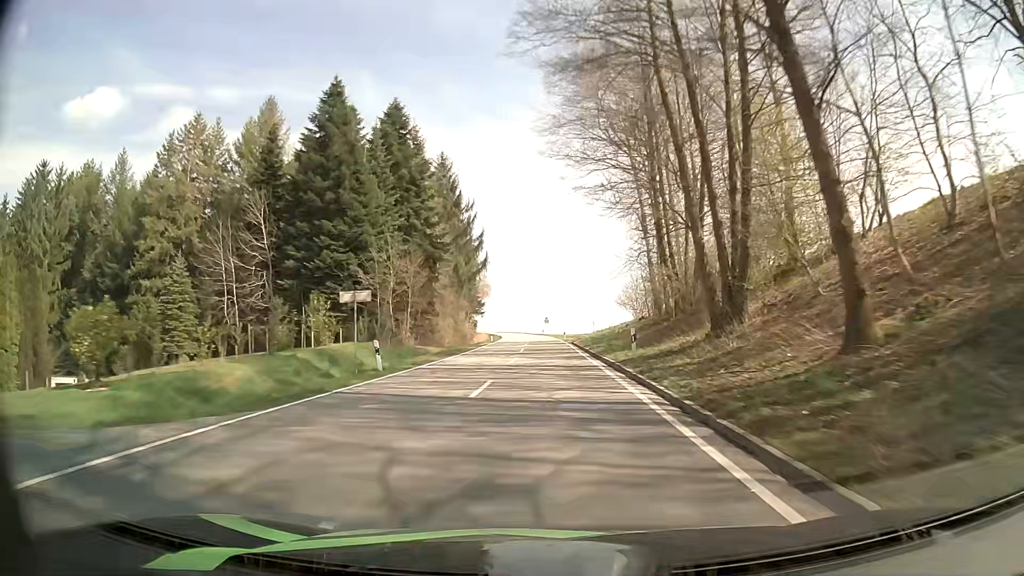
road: tertiary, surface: asphalt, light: Day
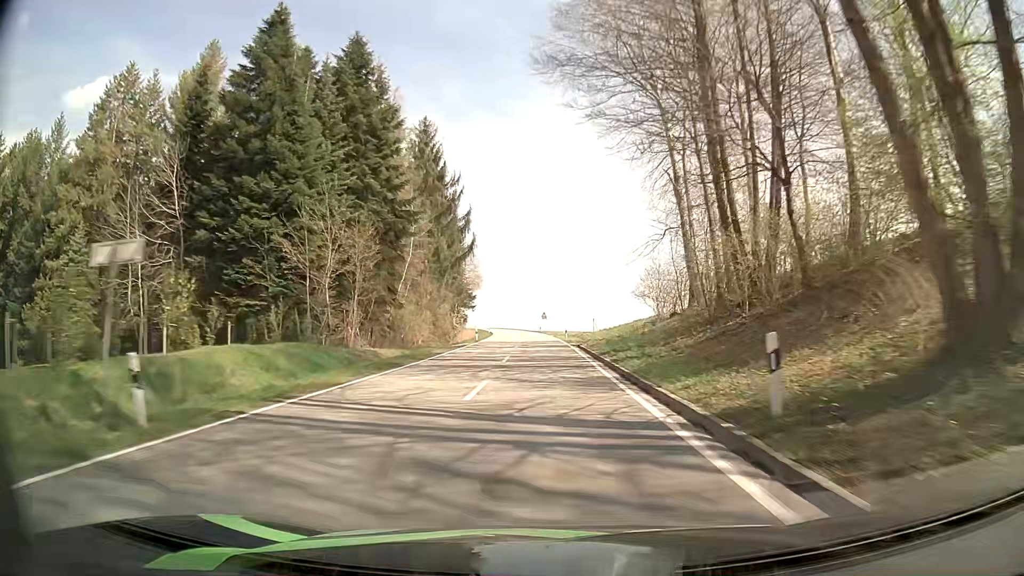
(+0.1, +13.2) m; 0°
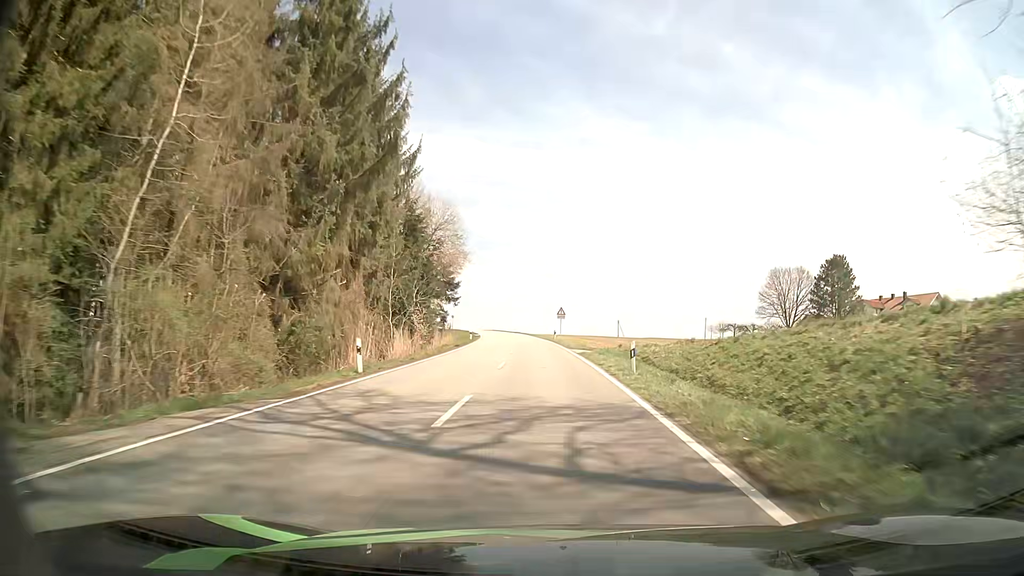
(-0.4, +39.9) m; -1°
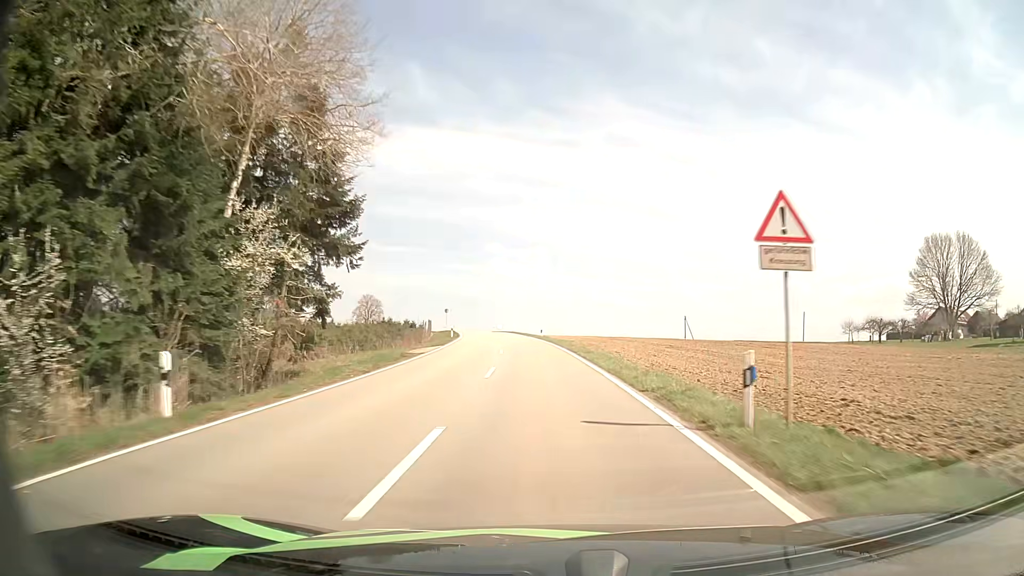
(-1.2, +54.3) m; -3°
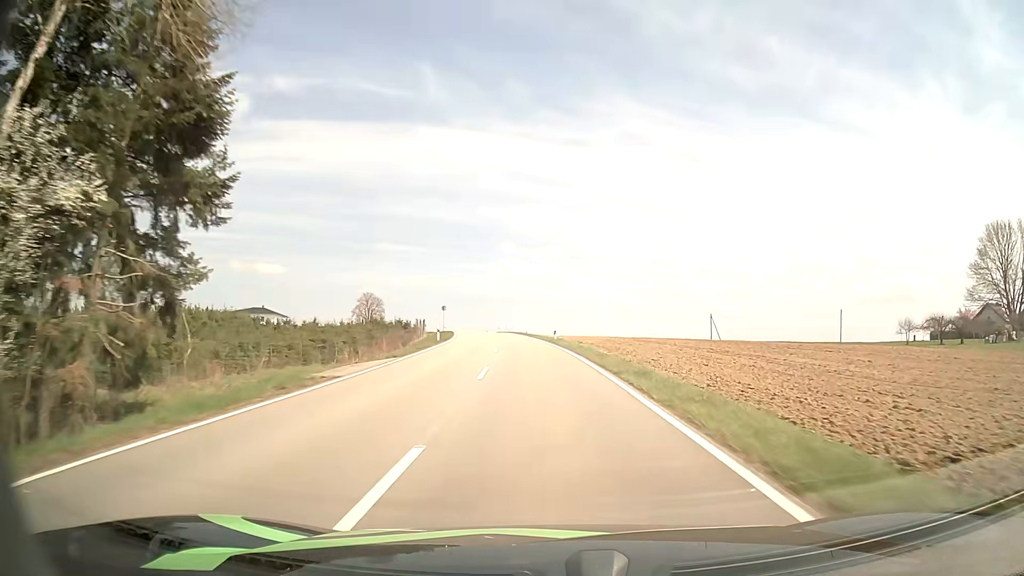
(-0.1, +13.7) m; -1°
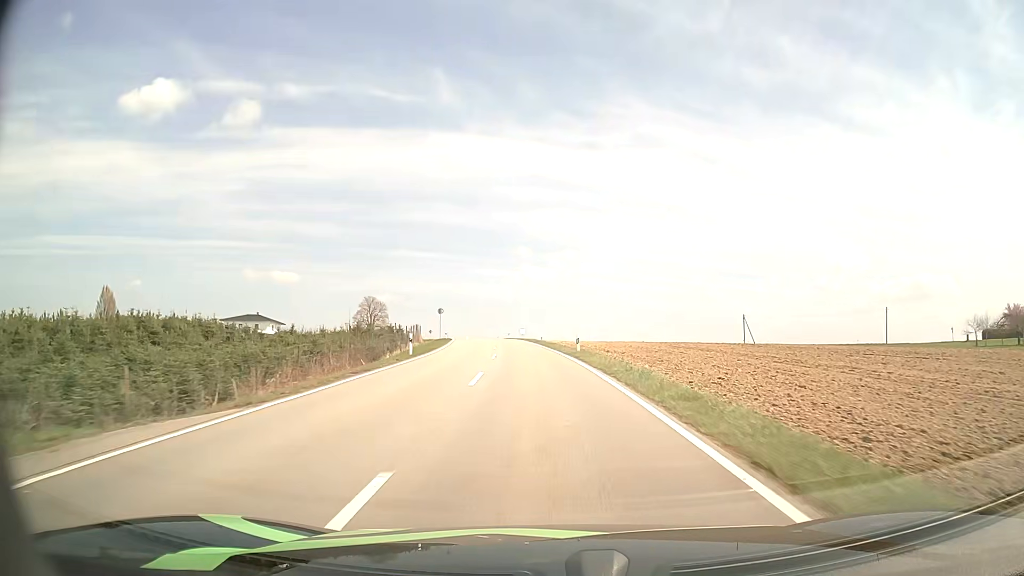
(-0.1, +13.8) m; -1°
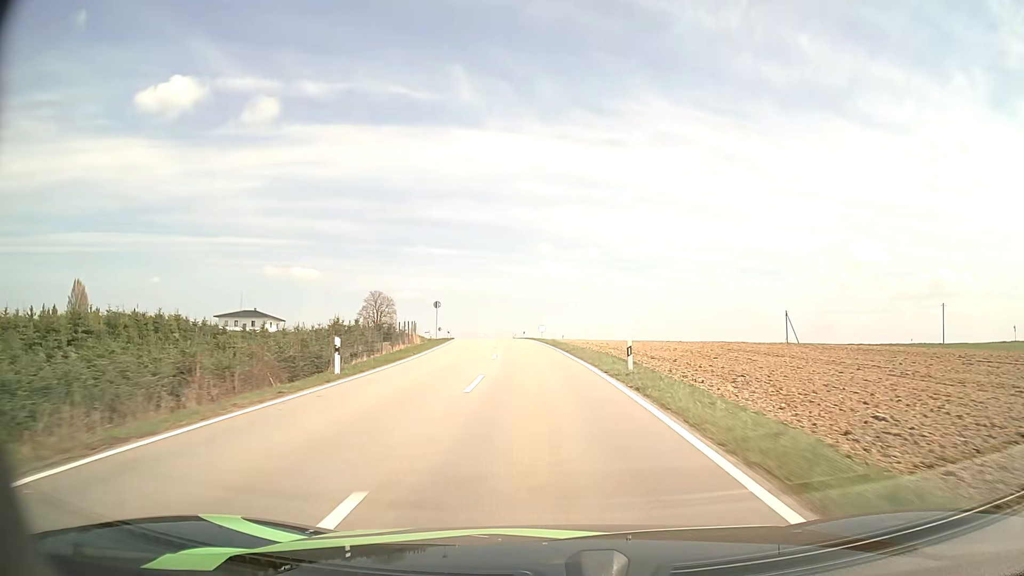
(-0.2, +13.7) m; -2°
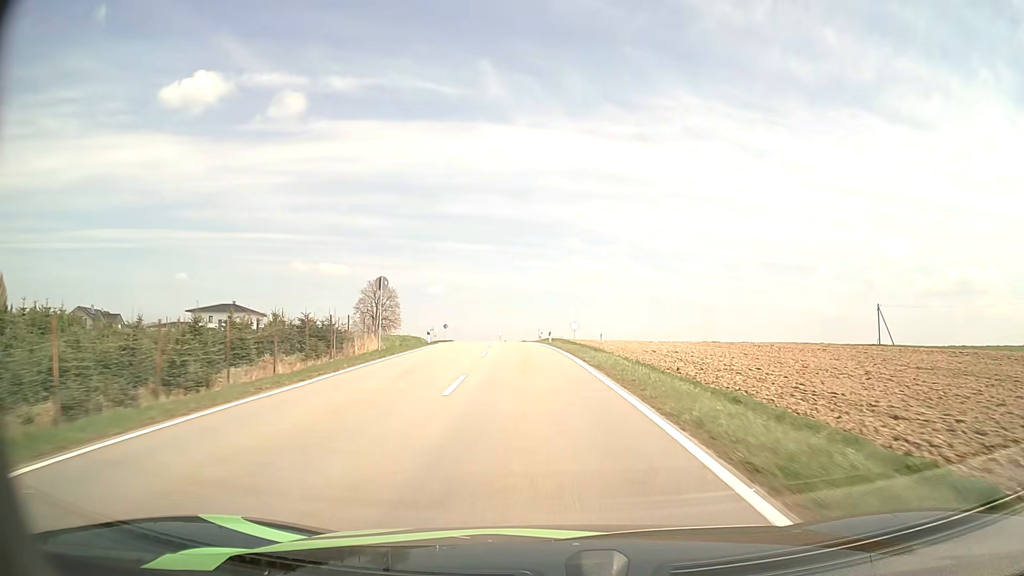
(-0.6, +26.0) m; -3°
(0, +10) (0, +20) (-1, +30) (-1, +40) (-2, +50) (-3, +60) (-4, +70) (-6, +80) (-7, +90) (-9, +99) m
